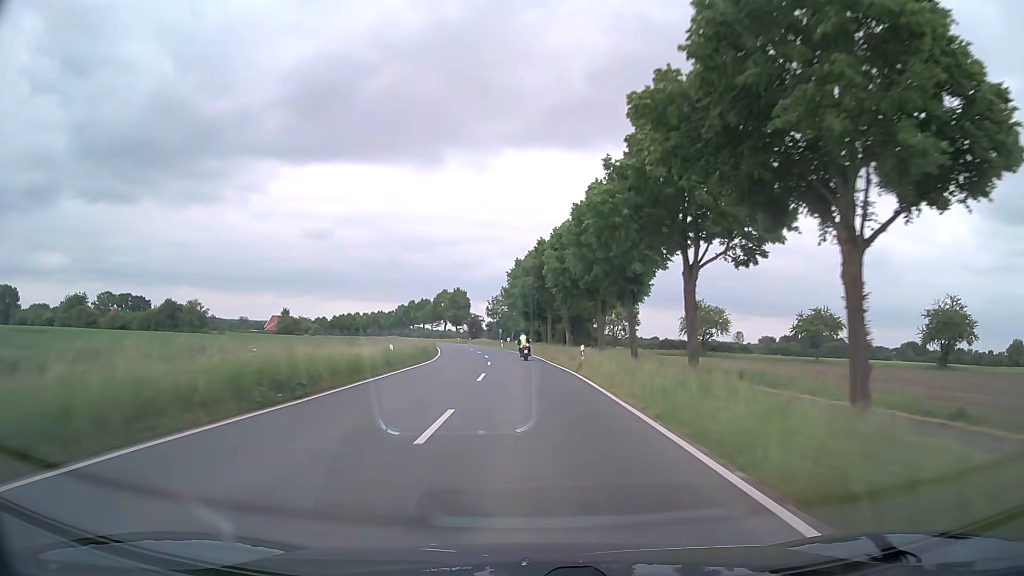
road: secondary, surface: asphalt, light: Day
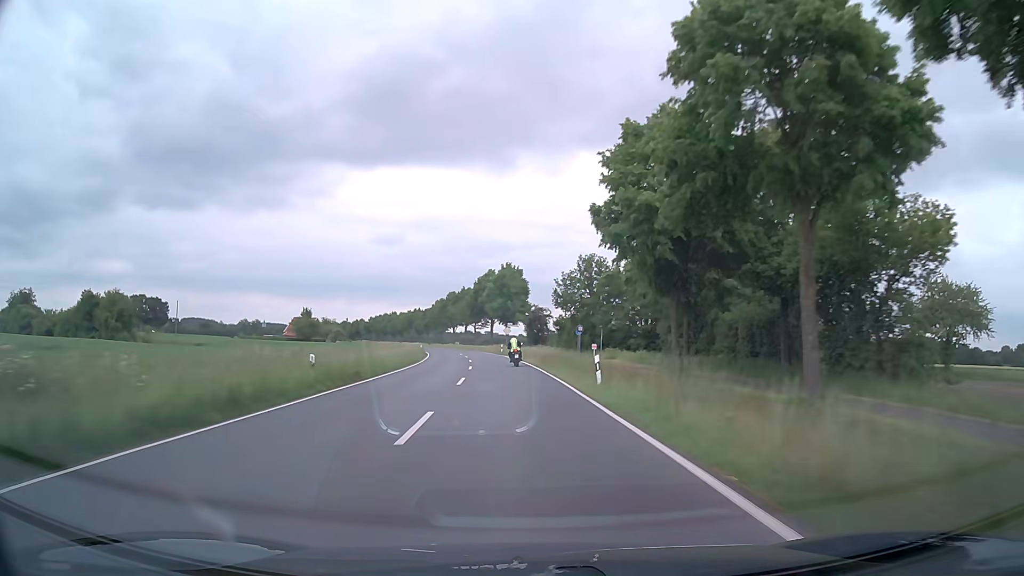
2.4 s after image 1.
(-2.6, +59.7) m; -6°
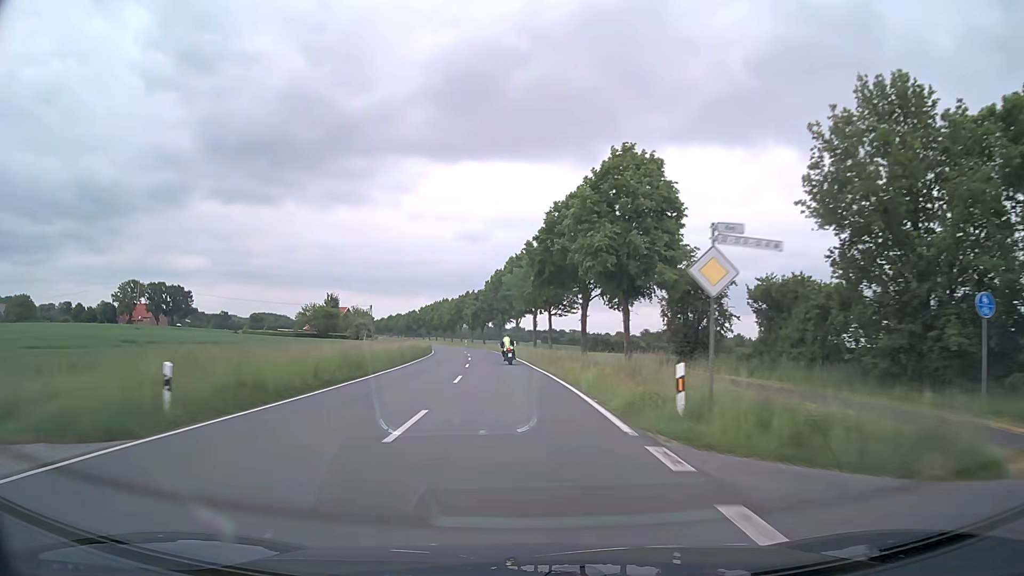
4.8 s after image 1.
(-3.6, +60.0) m; -7°
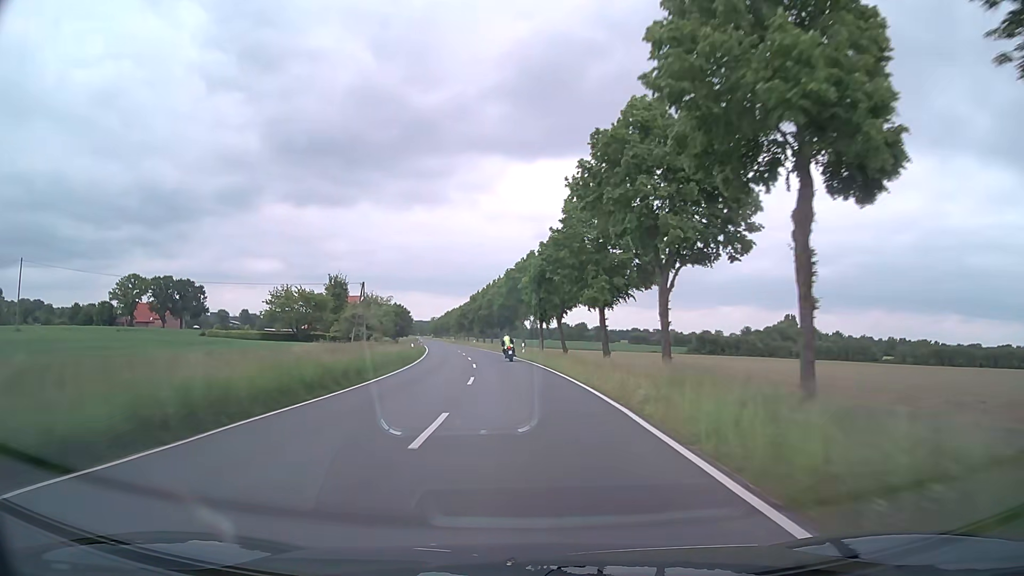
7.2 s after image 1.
(-3.8, +60.5) m; -7°
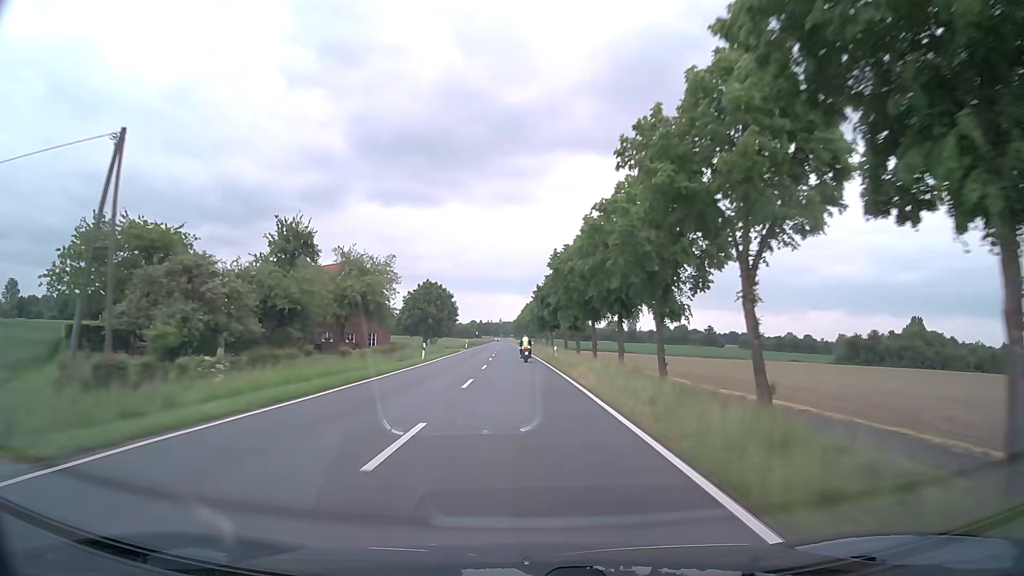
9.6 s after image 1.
(-4.3, +61.6) m; -8°
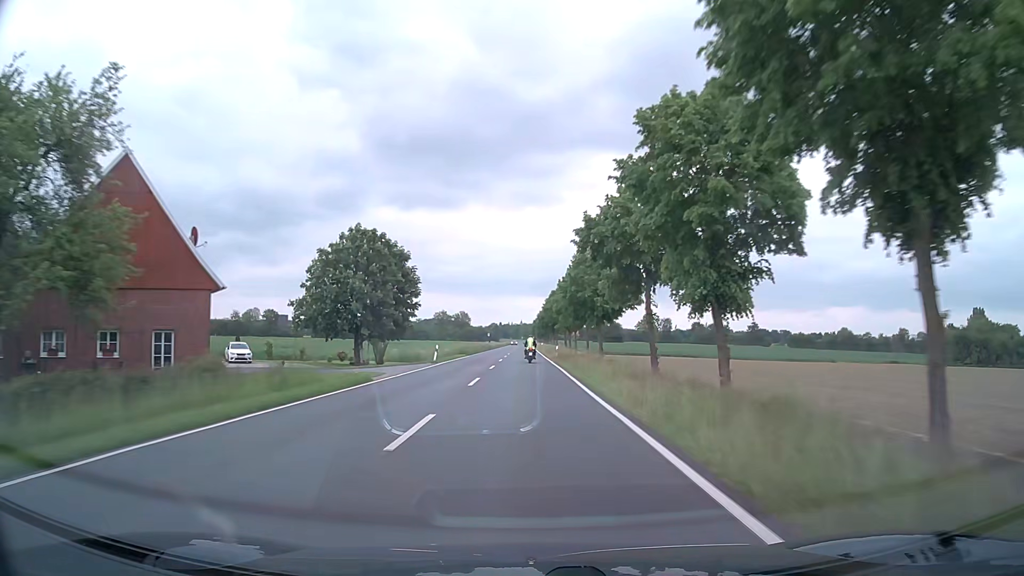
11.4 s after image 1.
(-1.0, +46.9) m; -2°
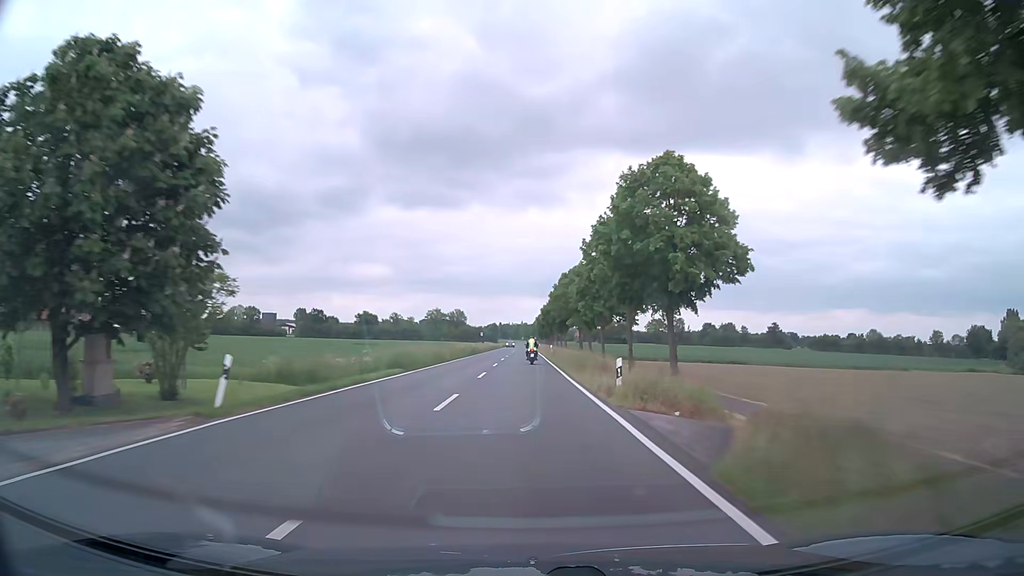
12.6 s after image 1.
(-0.2, +31.4) m; 0°
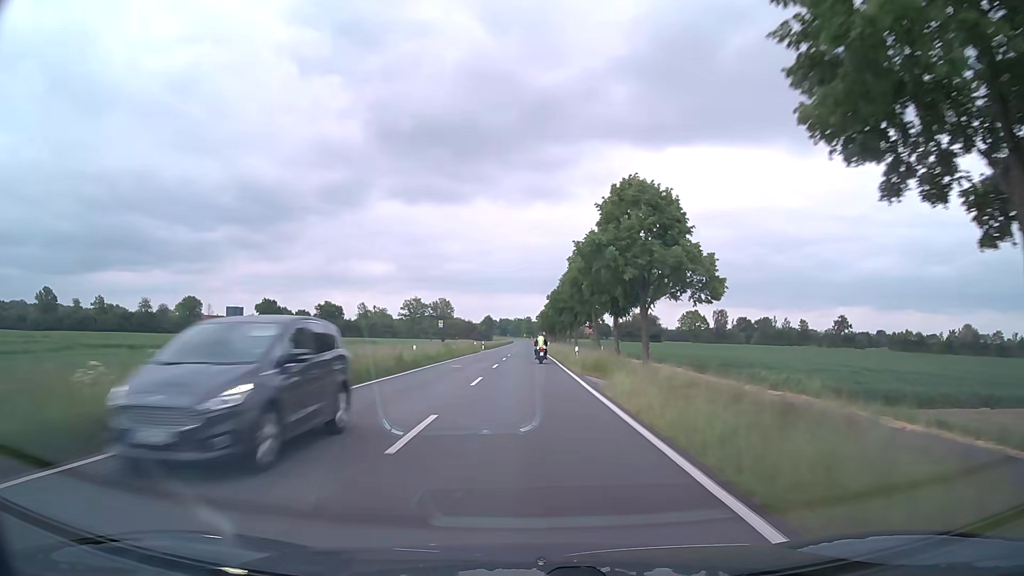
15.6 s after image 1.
(-0.2, +77.3) m; 0°
(0, +10) (0, +20) (0, +30) (0, +40) (0, +50) (0, +60) (0, +70) (0, +80) (0, +90) (0, +100) m
